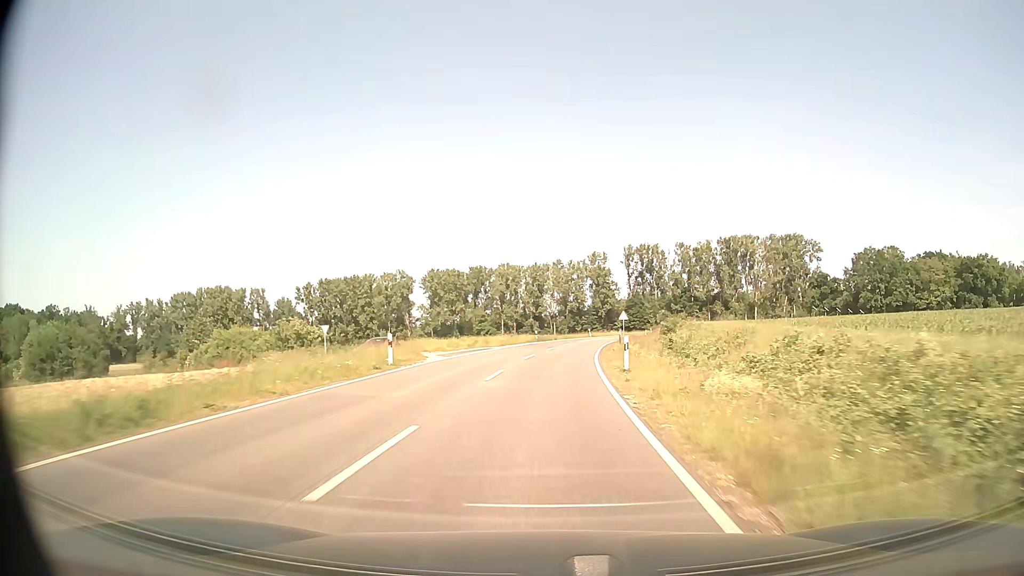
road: secondary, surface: asphalt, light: Day
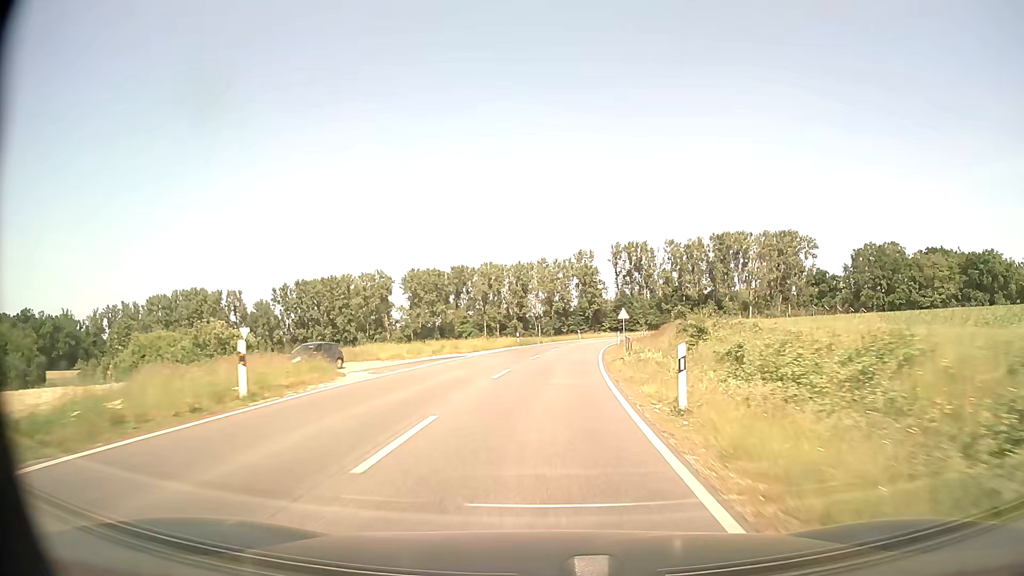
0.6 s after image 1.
(+0.1, +10.9) m; +1°
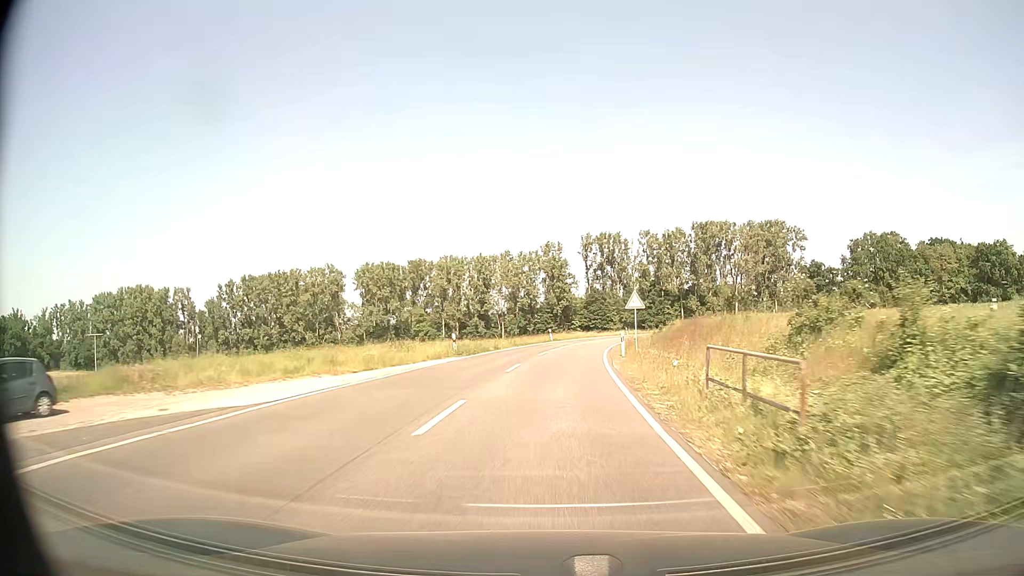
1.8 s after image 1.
(+0.5, +21.8) m; +3°
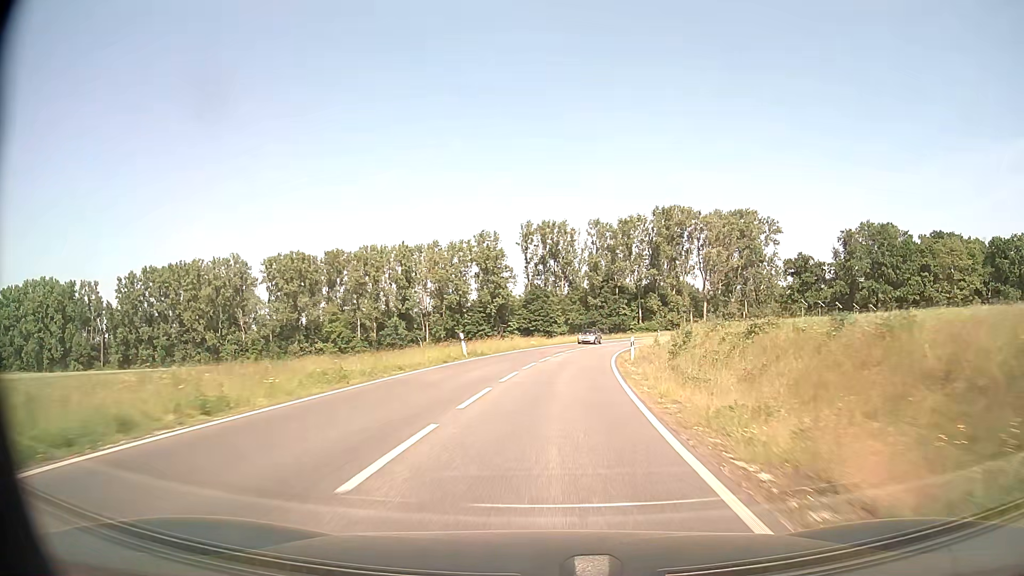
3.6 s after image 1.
(+1.4, +32.7) m; +5°
(0, +10) (+1, +20) (+2, +30) (+3, +40) (+5, +50) (+7, +59) (+9, +69) (+12, +79) (+15, +88) (+19, +97) m
